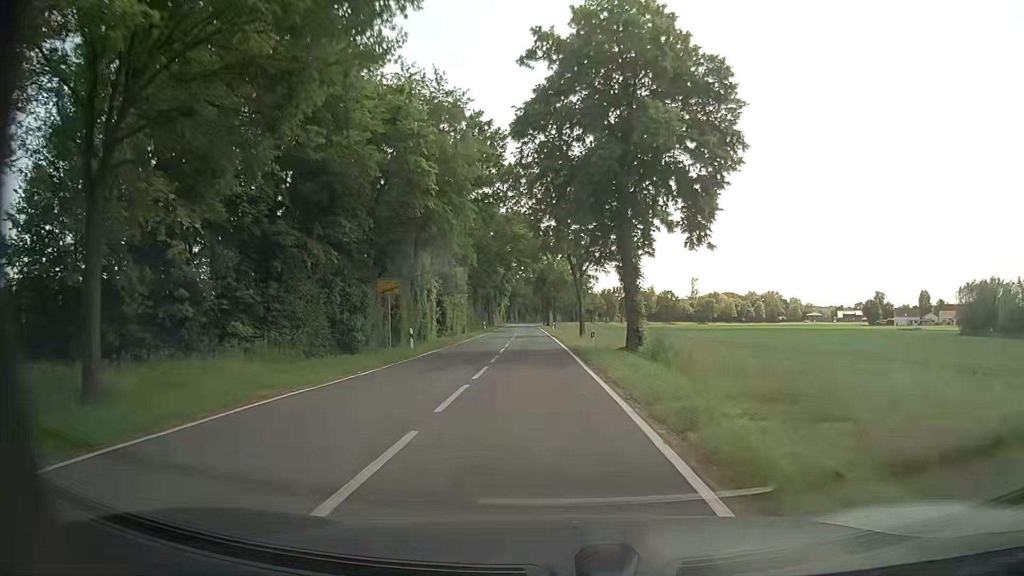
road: tertiary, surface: asphalt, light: Day
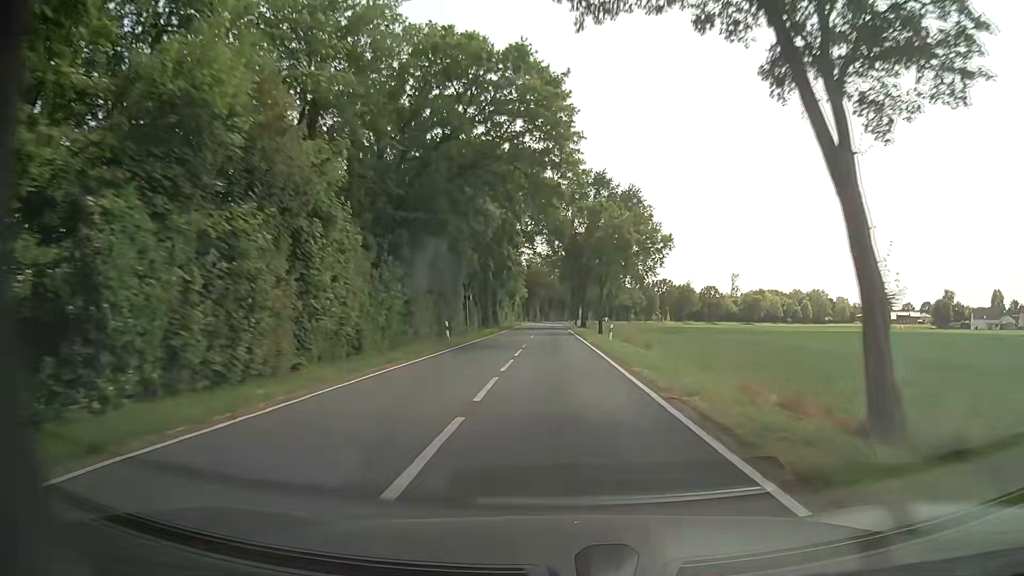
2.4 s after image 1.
(-1.6, +47.2) m; -2°
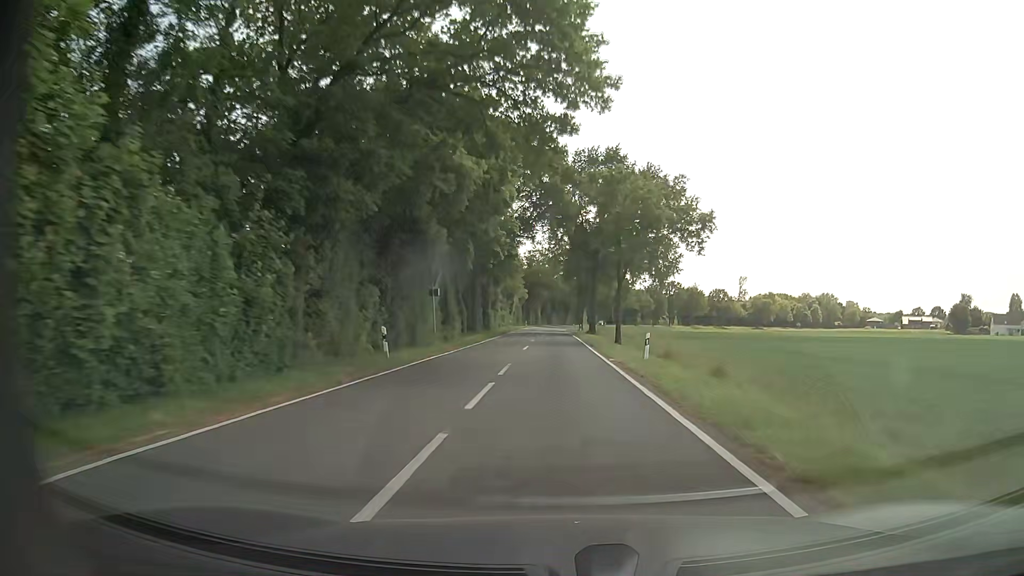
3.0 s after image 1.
(0.0, +13.1) m; 0°
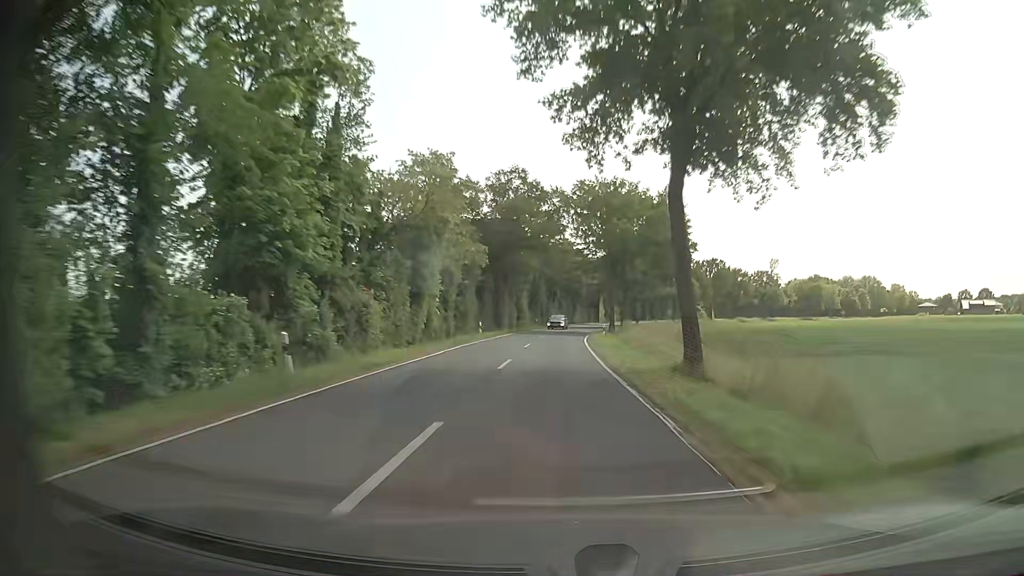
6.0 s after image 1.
(-0.1, +72.1) m; 0°
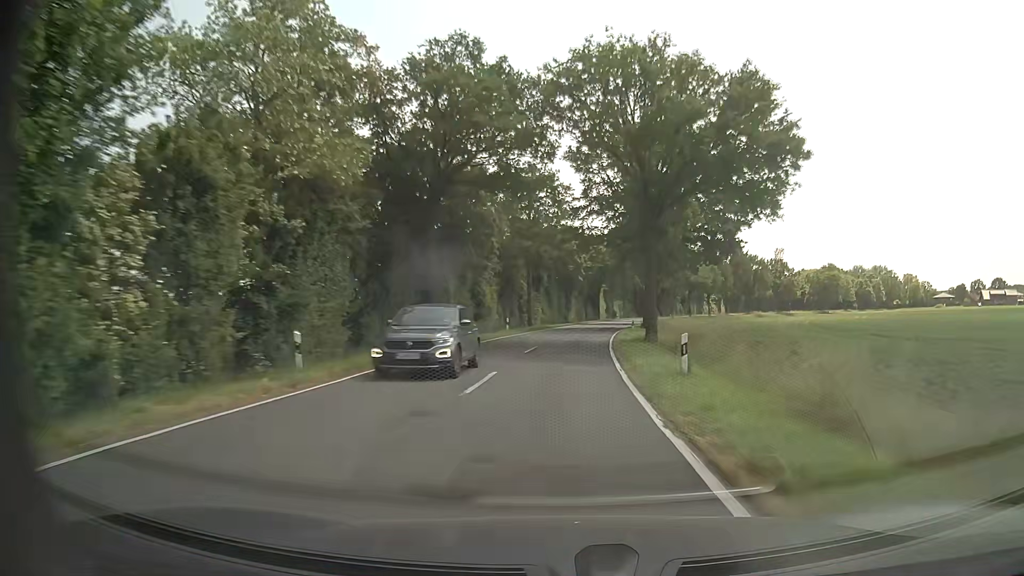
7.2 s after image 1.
(-0.1, +30.9) m; 0°
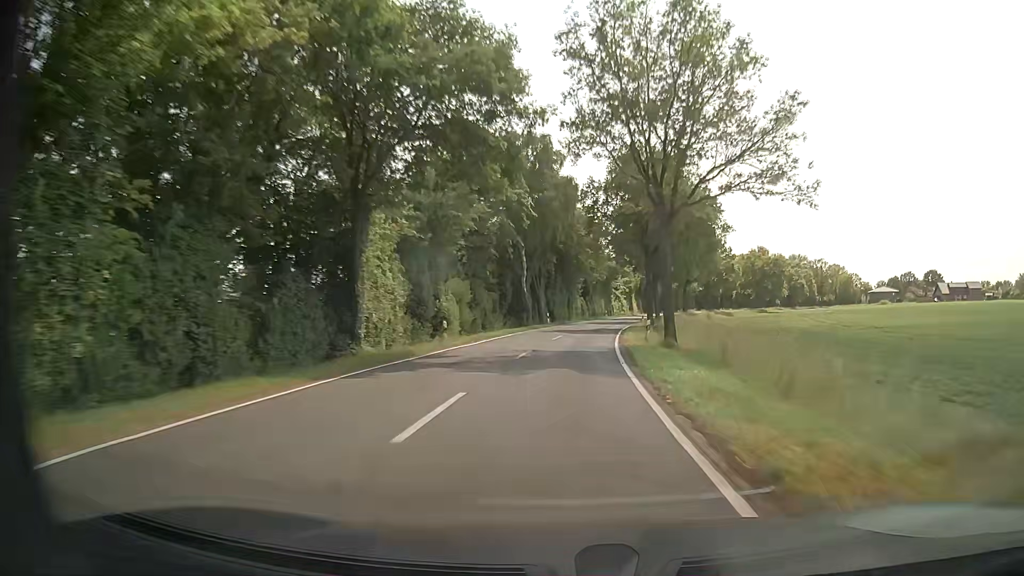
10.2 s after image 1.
(+7.7, +76.7) m; +12°
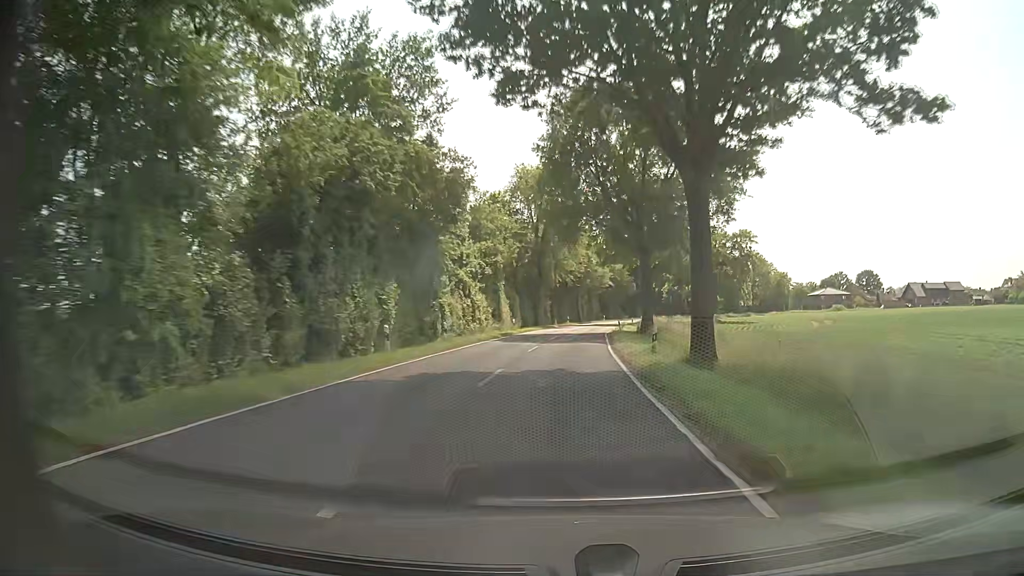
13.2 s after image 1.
(+8.2, +76.3) m; +12°
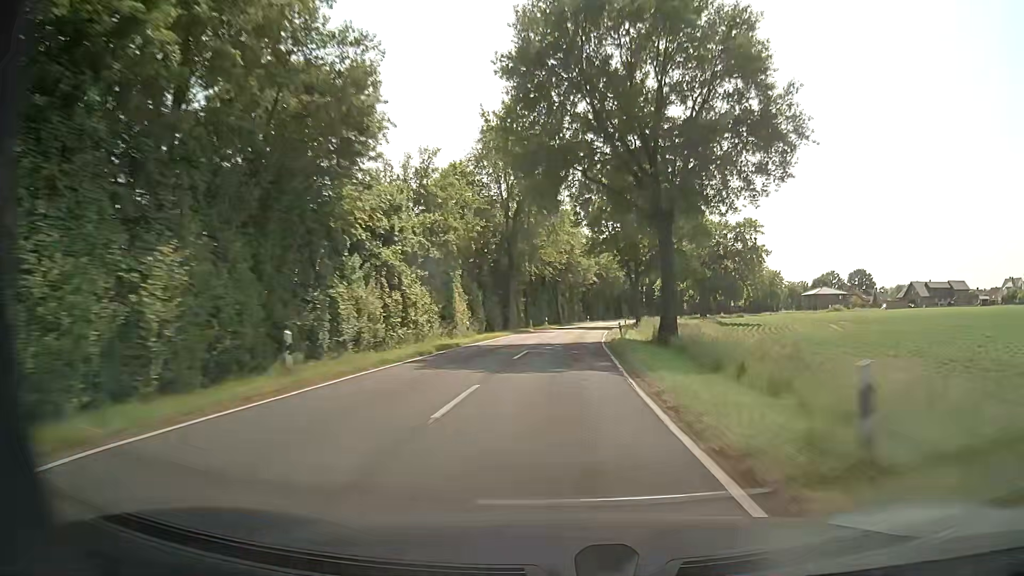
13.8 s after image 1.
(+0.1, +15.5) m; +2°
(0, +10) (0, +20) (+1, +30) (+1, +40) (+2, +50) (+4, +60) (+5, +70) (+6, +80) (+8, +89) (+10, +99) m
